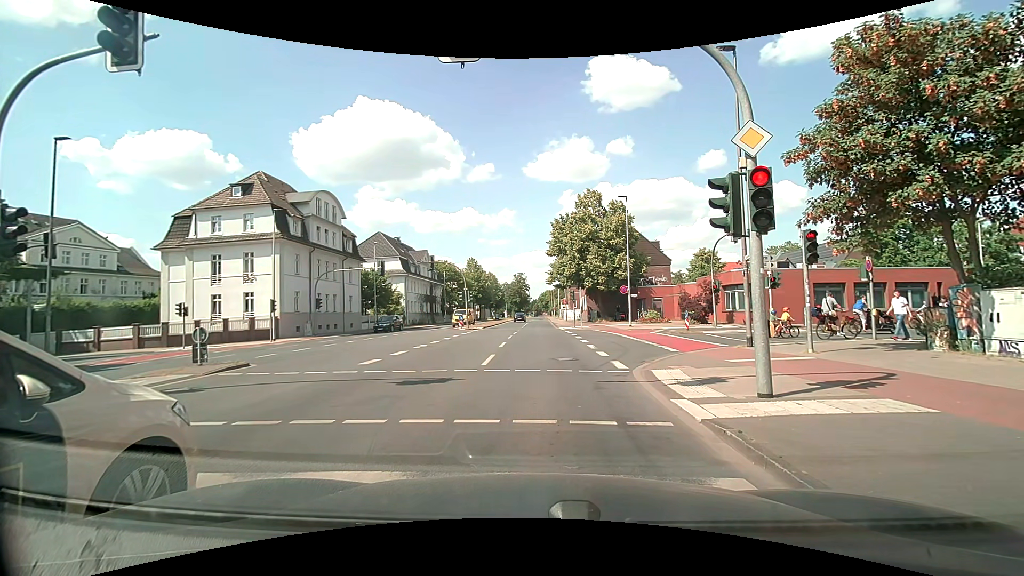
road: secondary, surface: asphalt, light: Day
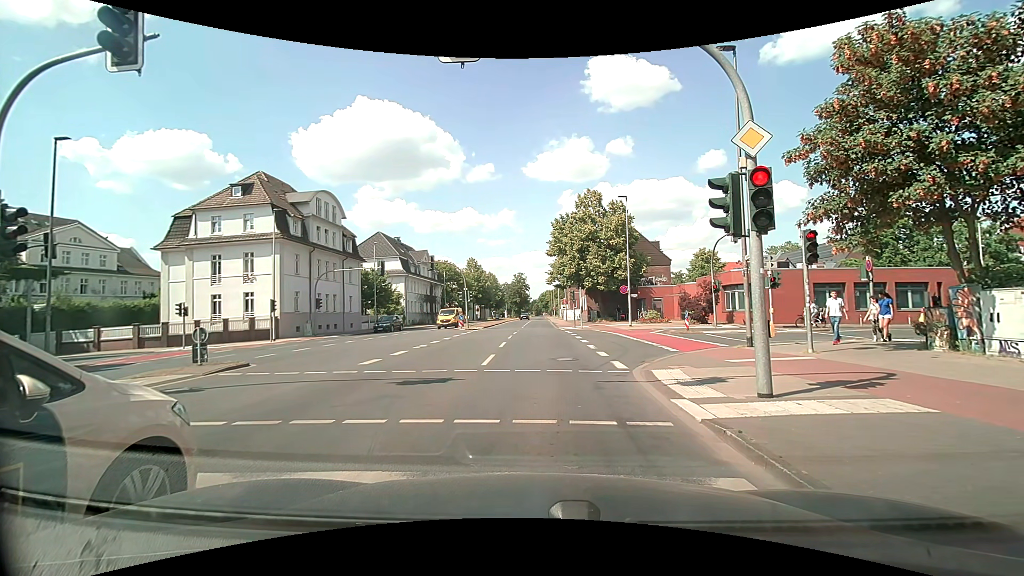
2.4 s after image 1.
(0.0, 0.0) m; 0°
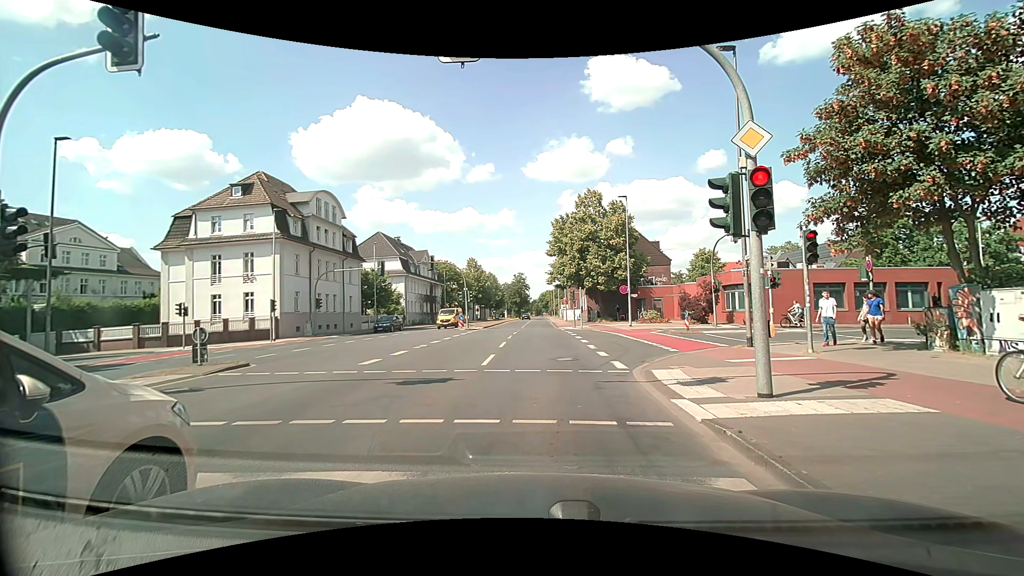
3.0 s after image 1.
(0.0, 0.0) m; 0°
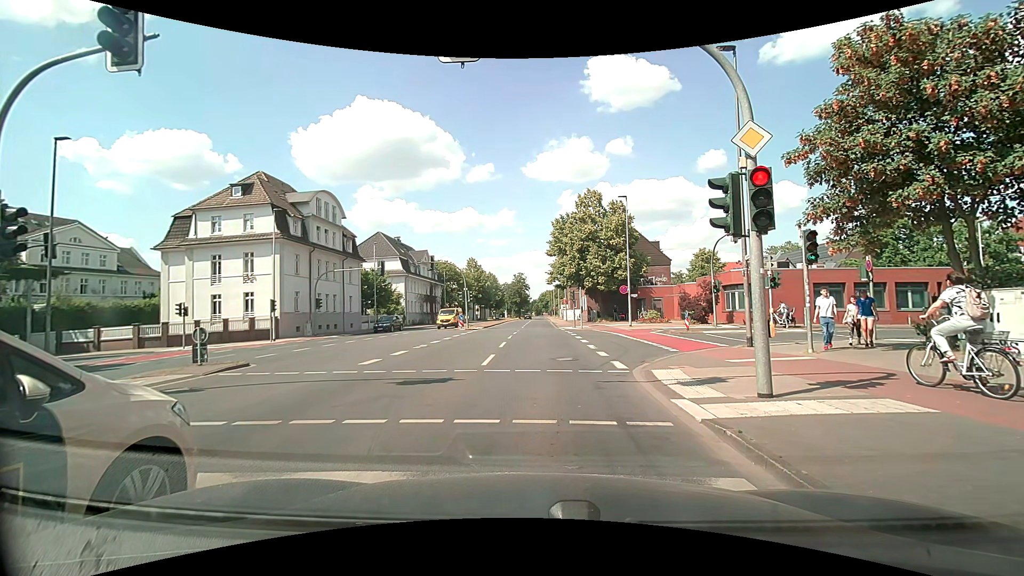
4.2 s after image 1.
(0.0, 0.0) m; 0°
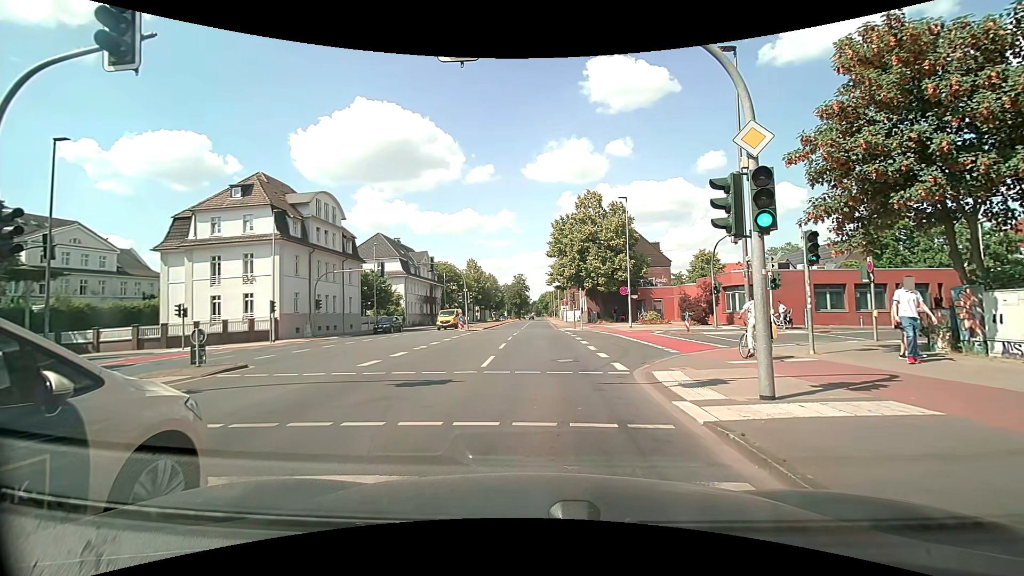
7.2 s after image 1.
(0.0, 0.0) m; 0°
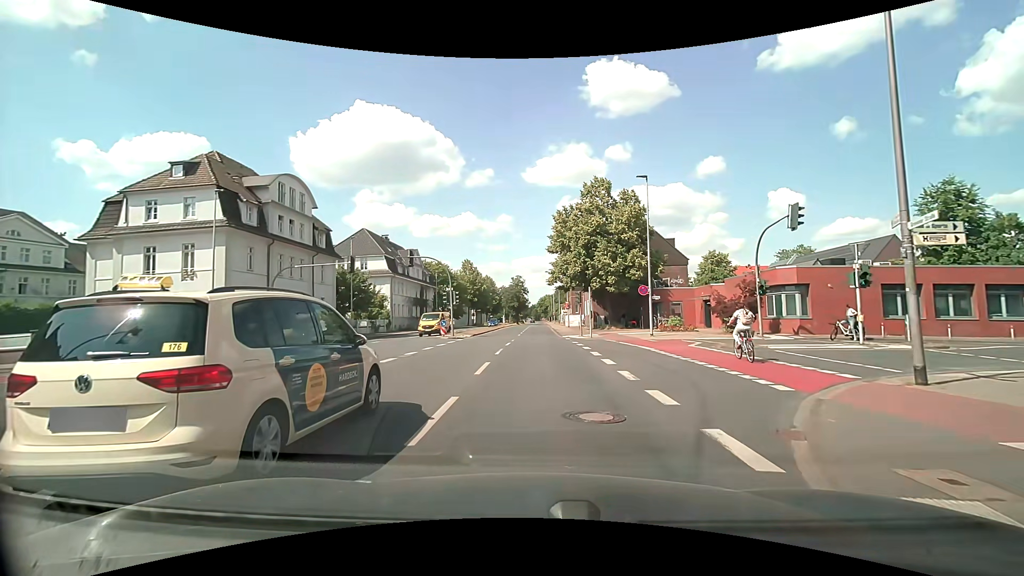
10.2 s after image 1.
(0.0, +7.8) m; 0°
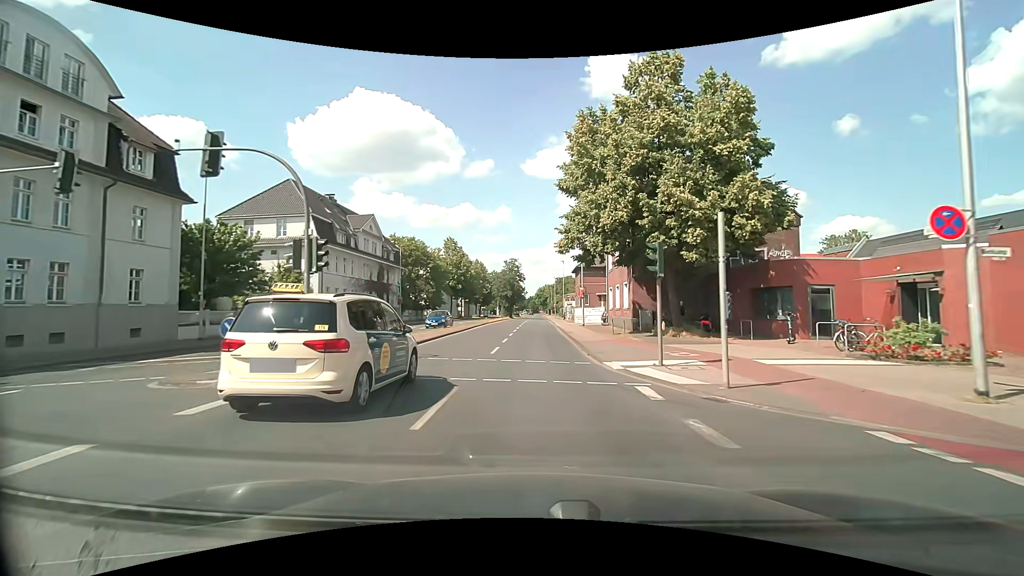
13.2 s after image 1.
(0.0, +23.7) m; 0°
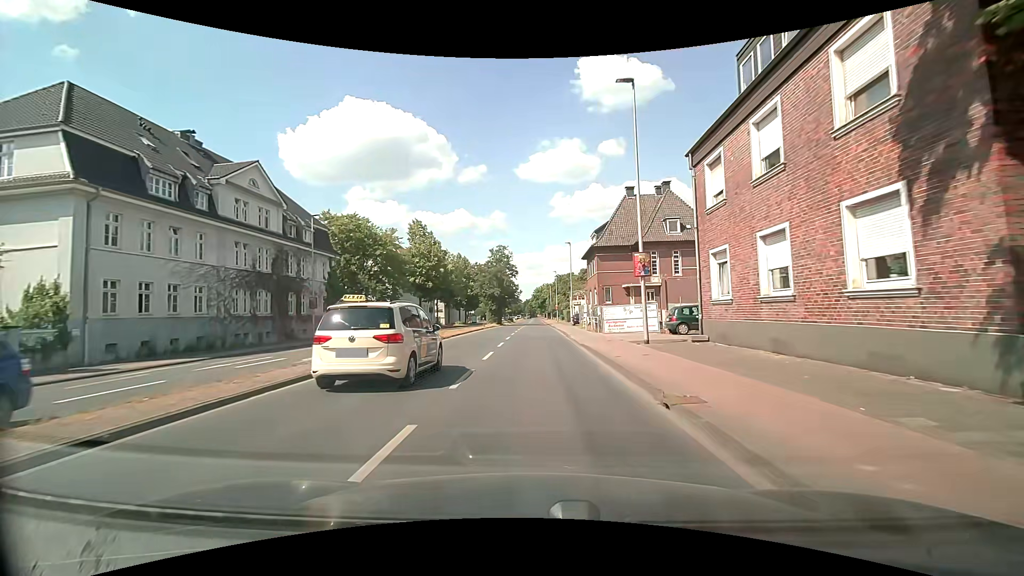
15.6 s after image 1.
(+0.1, +25.9) m; 0°
(0, +10) (0, +20) (0, +30) (0, +40) (+1, +50) (+1, +60) (+1, +70) (+1, +80) (+1, +90) (+1, +100) m
